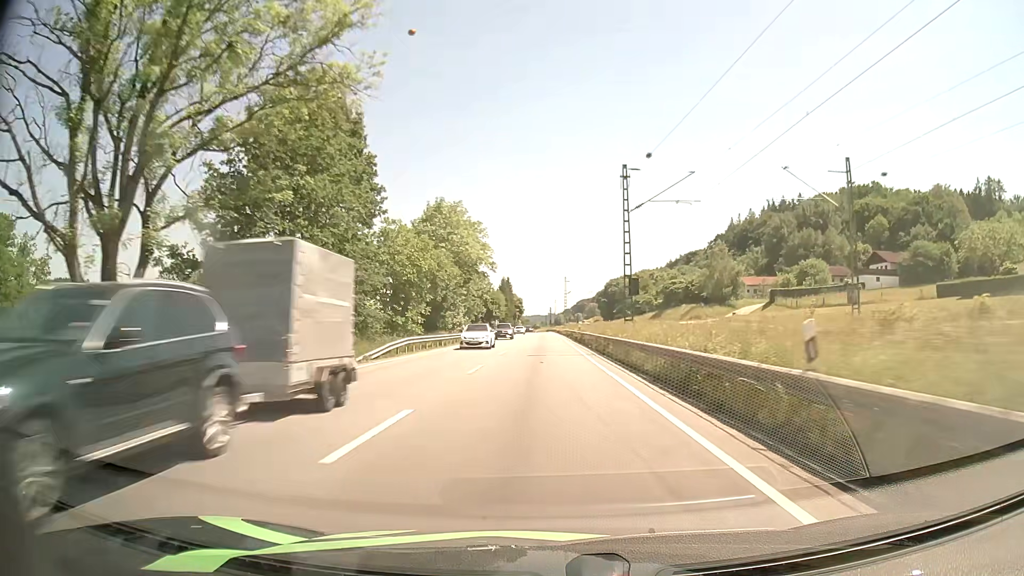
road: primary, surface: asphalt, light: Day
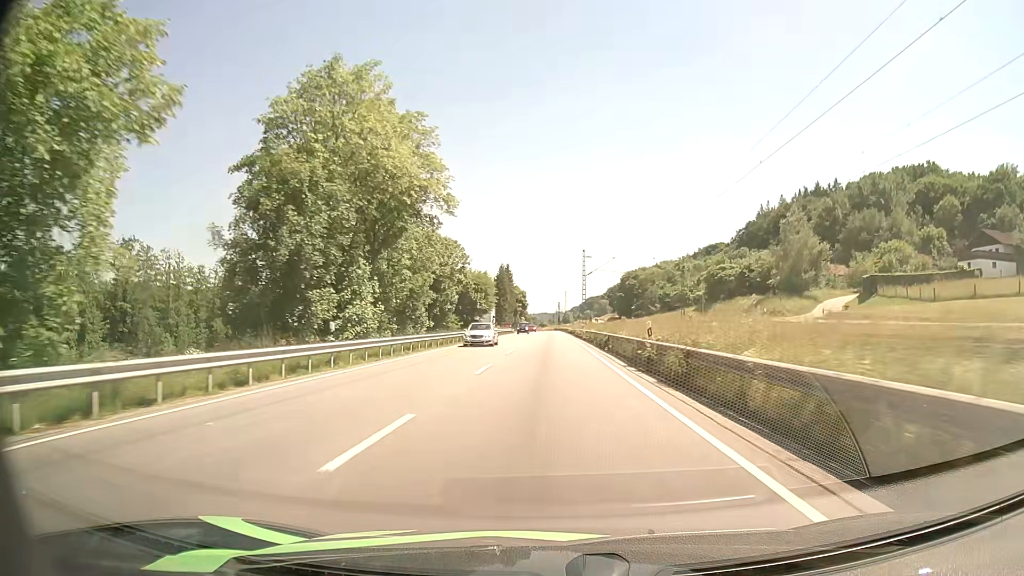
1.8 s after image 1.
(-0.1, +37.2) m; 0°
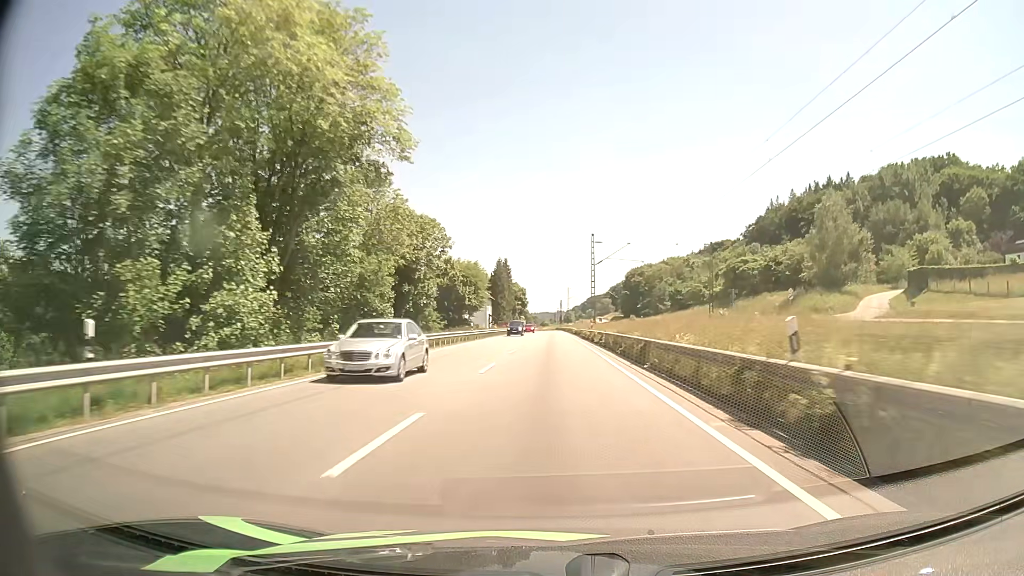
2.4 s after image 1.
(-0.1, +12.5) m; 0°
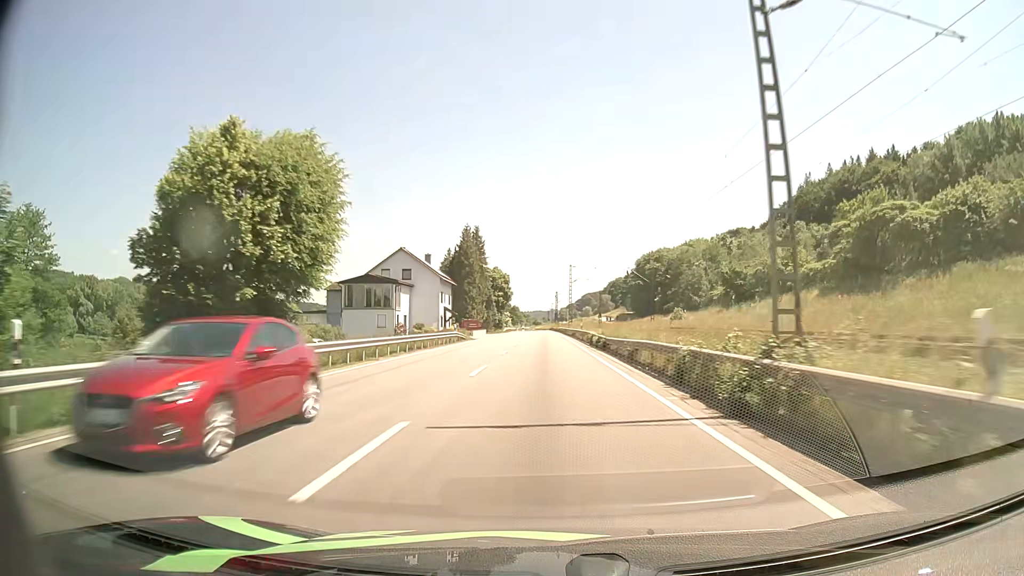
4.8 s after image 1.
(+0.3, +49.9) m; +1°
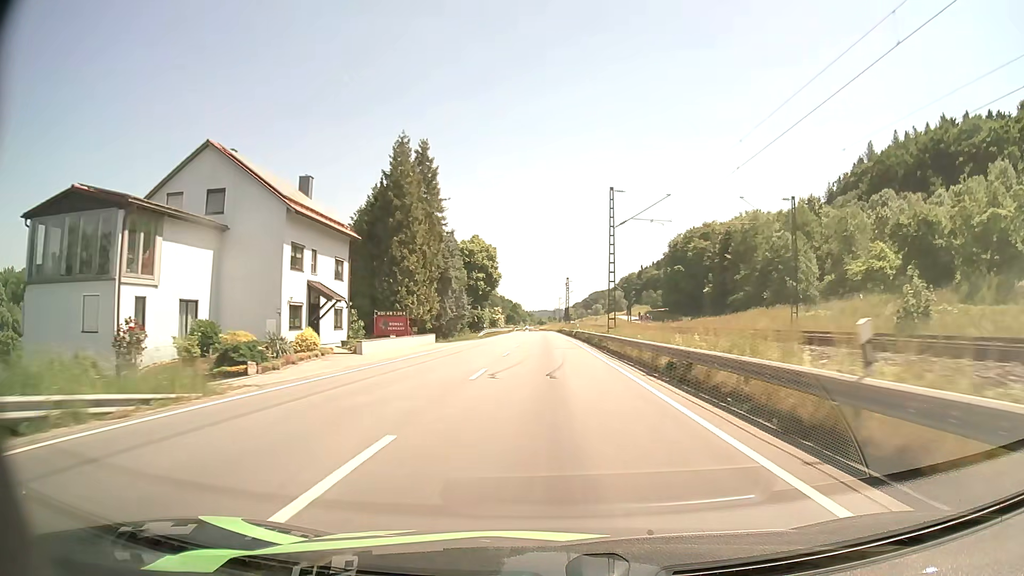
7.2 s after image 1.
(-0.2, +50.2) m; 0°
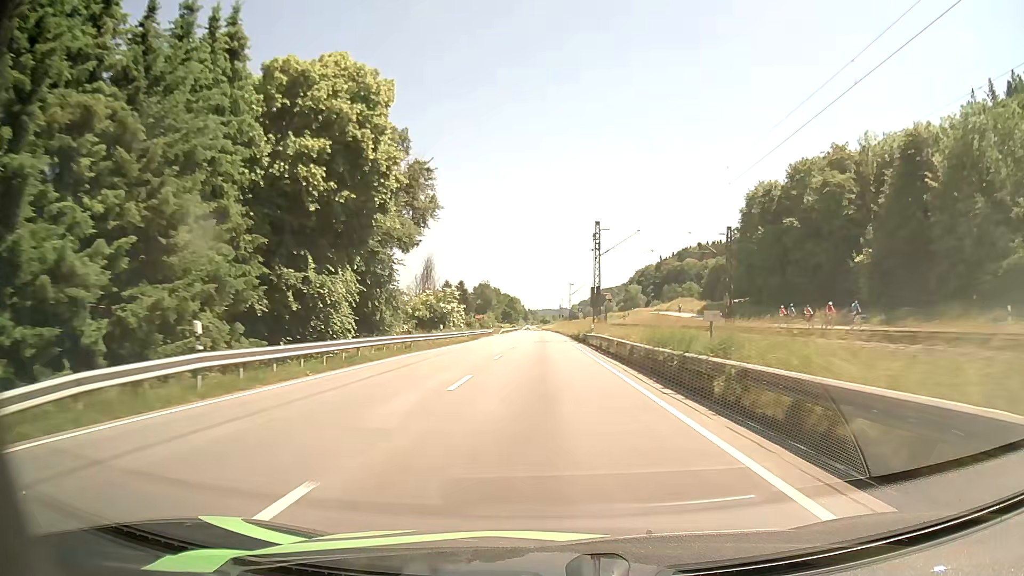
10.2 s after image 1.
(-0.1, +63.9) m; 0°
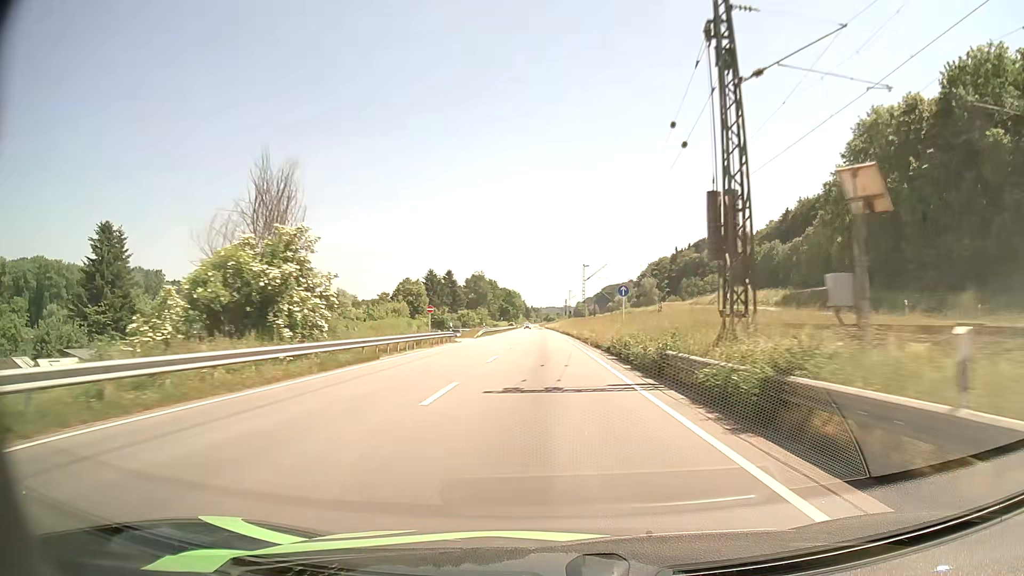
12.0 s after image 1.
(-0.2, +39.4) m; 0°
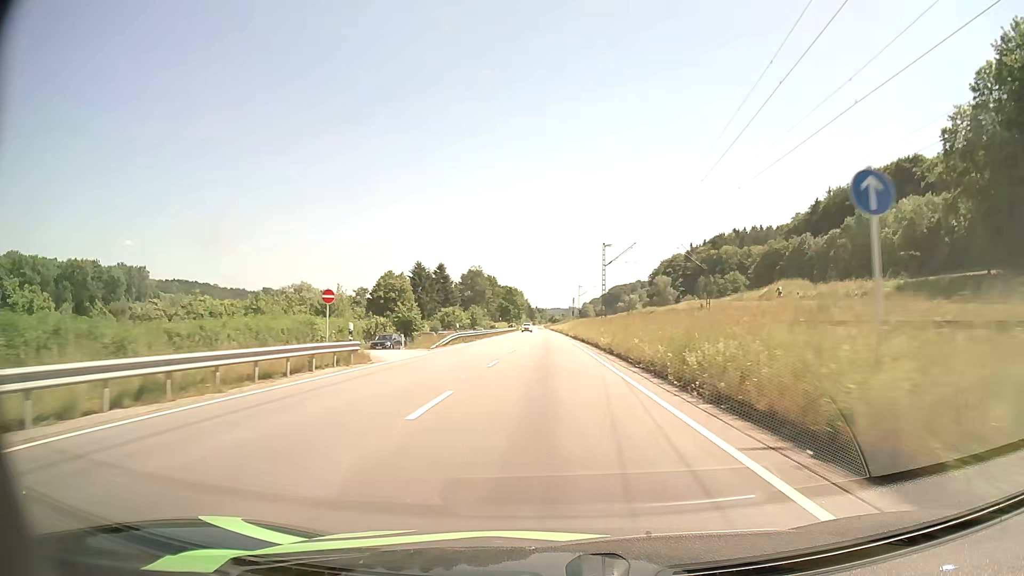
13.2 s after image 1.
(-0.1, +26.3) m; -1°
(0, +10) (0, +20) (0, +30) (0, +40) (0, +50) (0, +60) (0, +70) (0, +80) (0, +90) (0, +100) m
